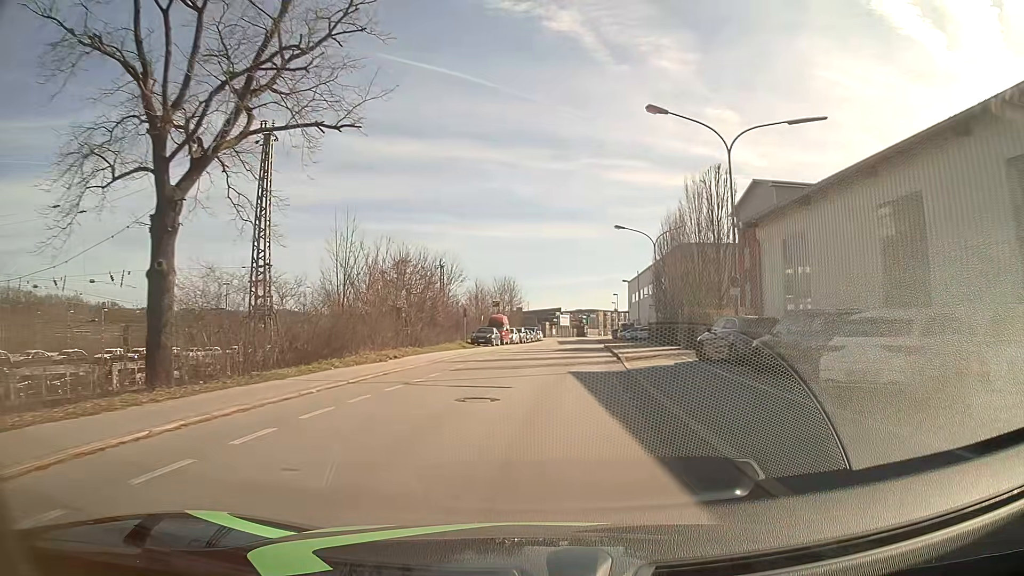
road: residential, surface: asphalt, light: Day
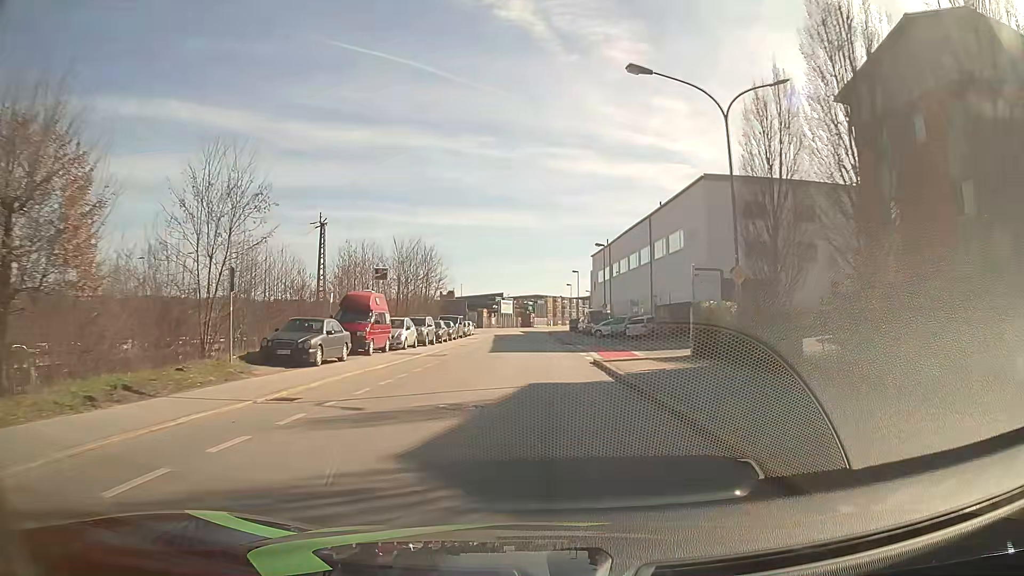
(+1.7, +31.0) m; +4°
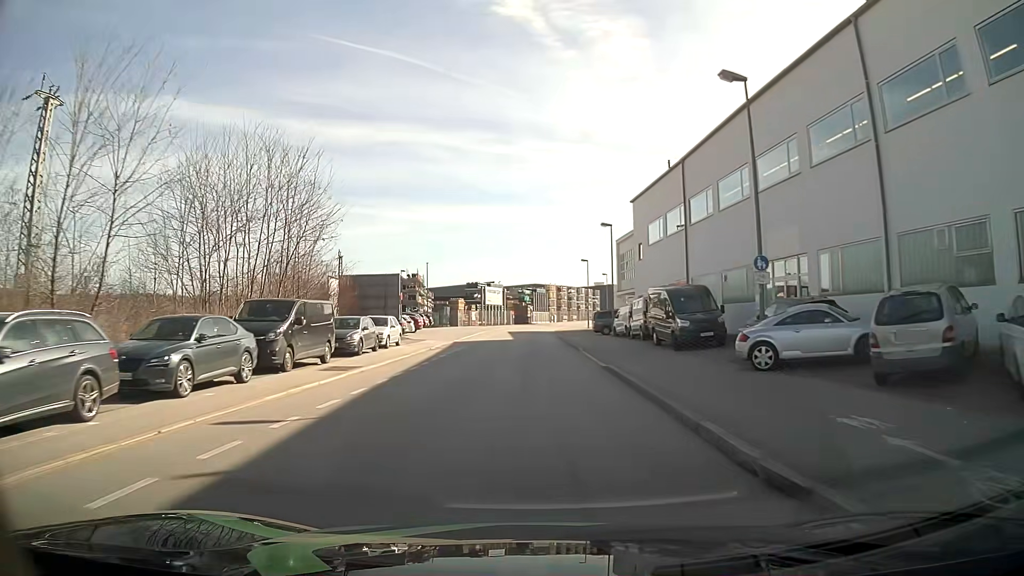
(+0.7, +39.0) m; +1°
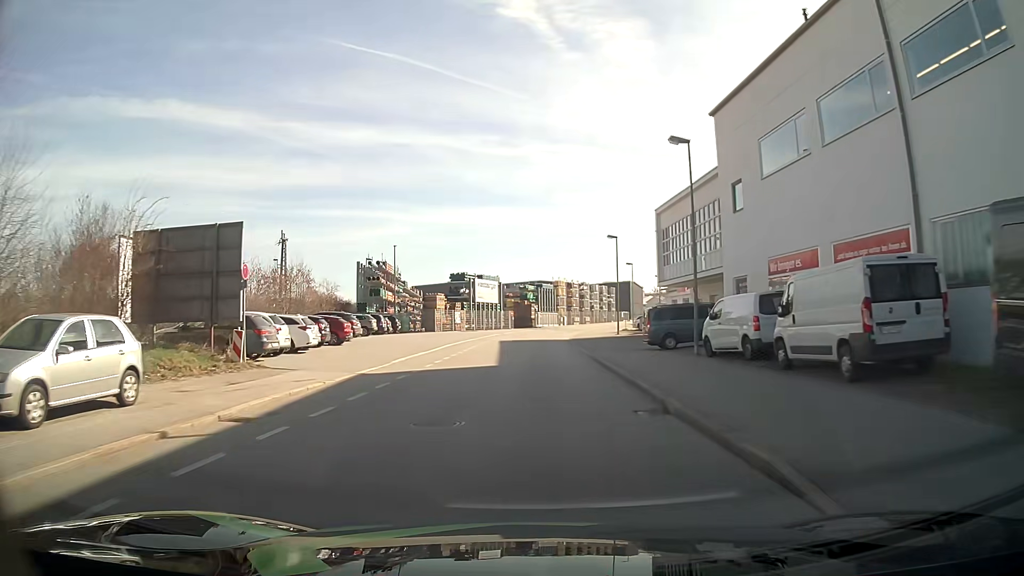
(-0.3, +23.3) m; -1°
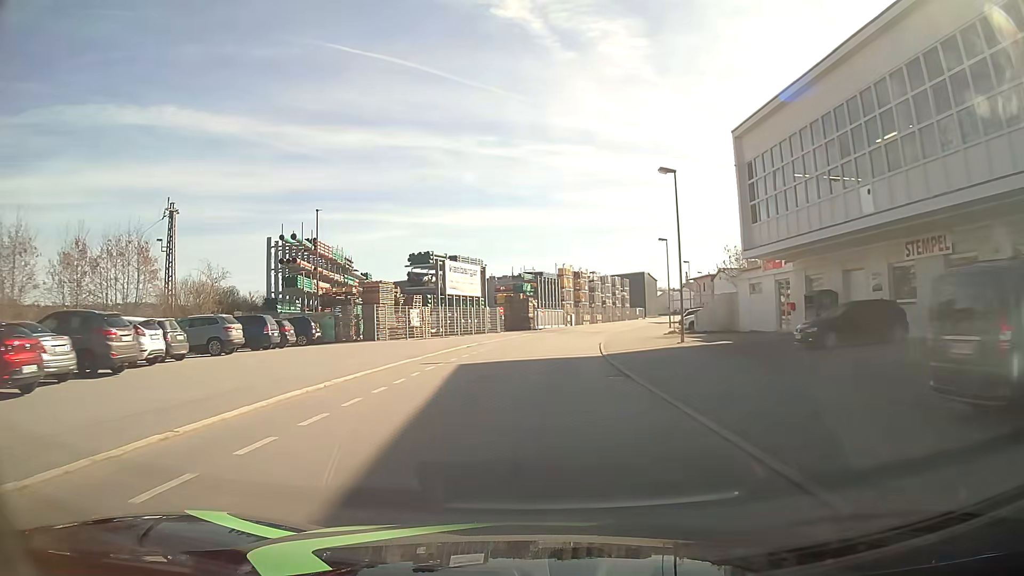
(0.0, +23.3) m; 0°
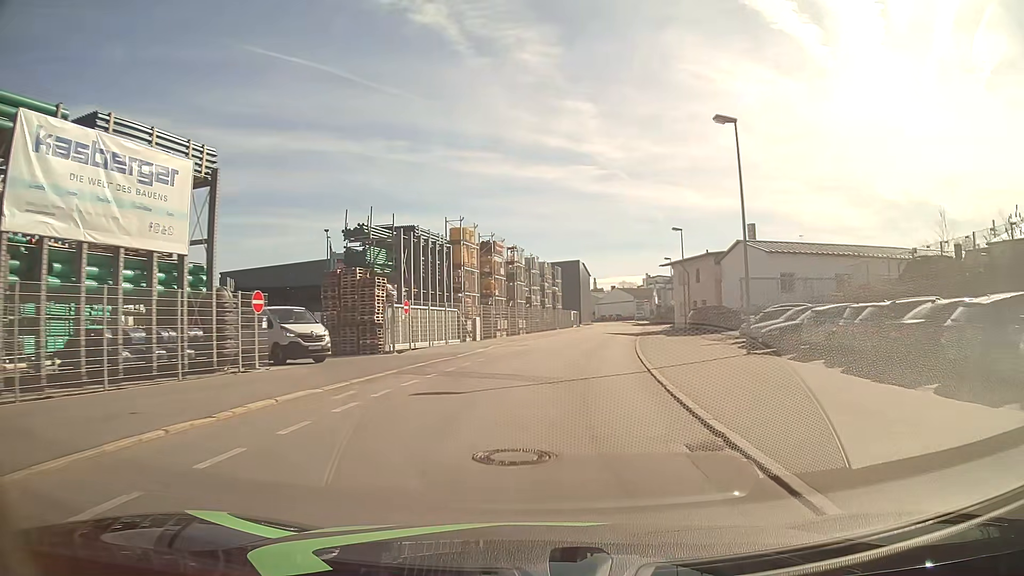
(+2.0, +39.0) m; +8°
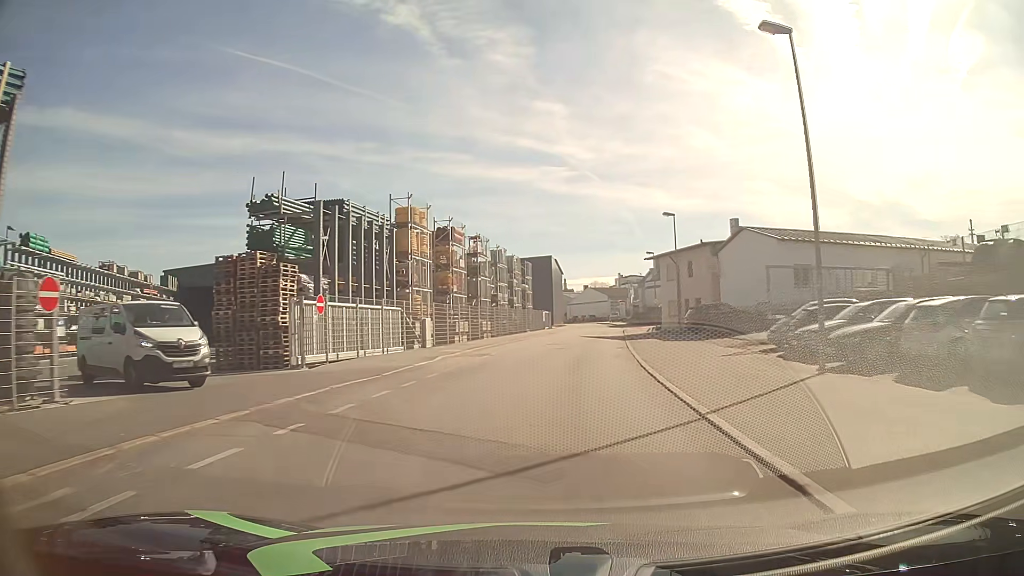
(+0.3, +8.0) m; +3°
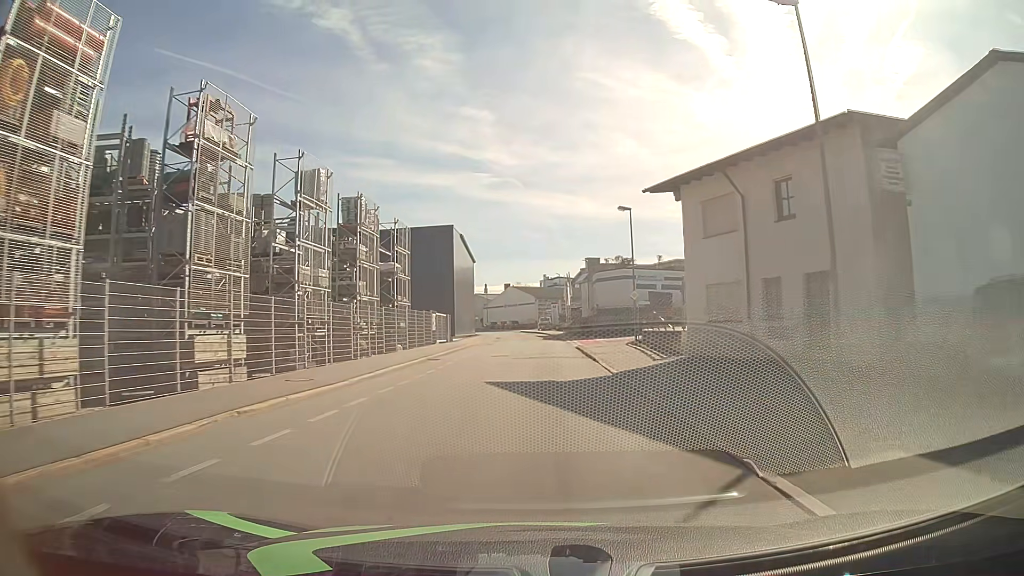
(+2.3, +32.3) m; +7°
(0, +10) (0, +20) (0, +30) (0, +40) (0, +50) (0, +60) (0, +70) (-1, +80) (-2, +90) (-4, +100) m
